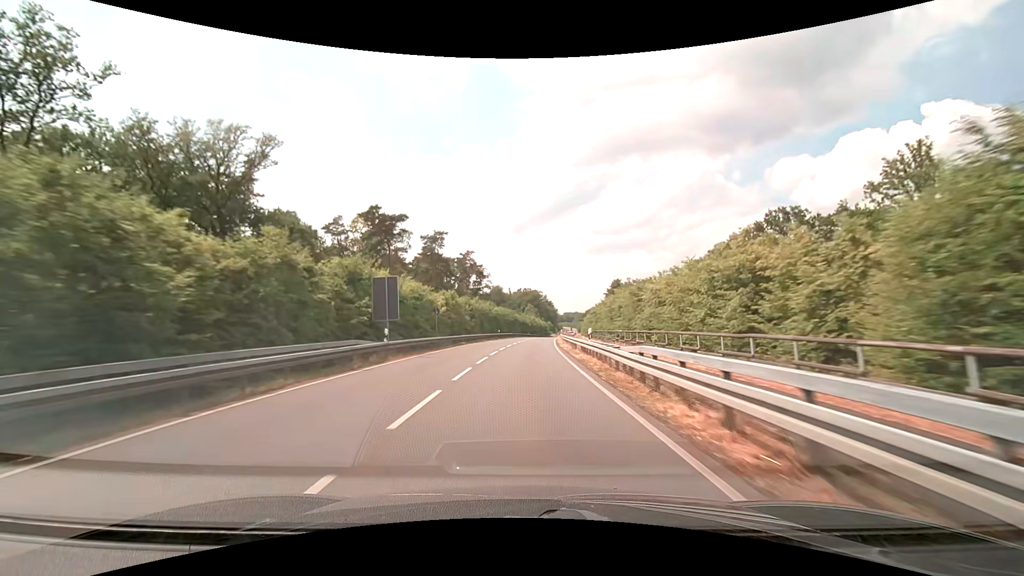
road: secondary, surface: asphalt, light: Day
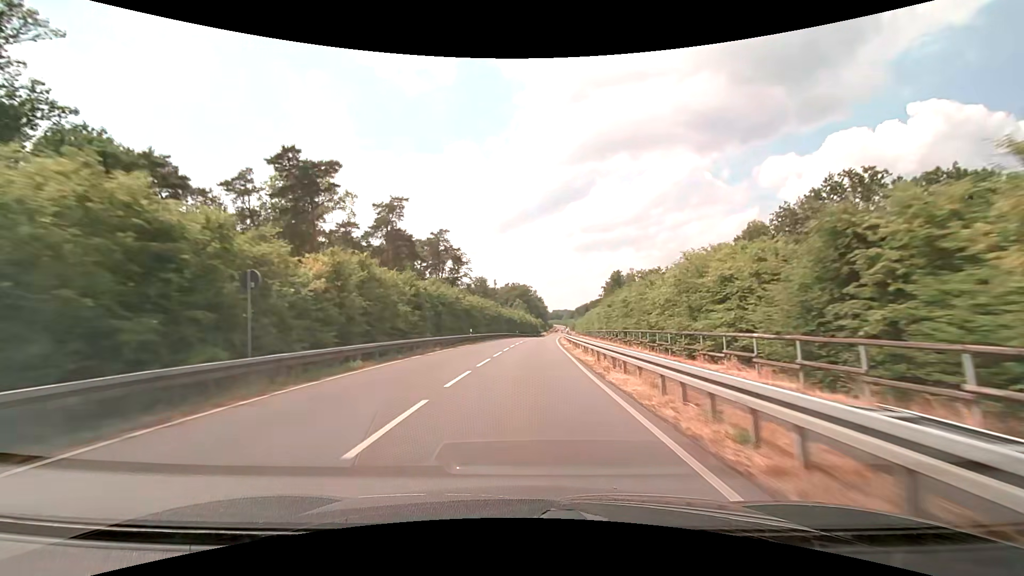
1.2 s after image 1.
(+0.2, +25.4) m; +1°
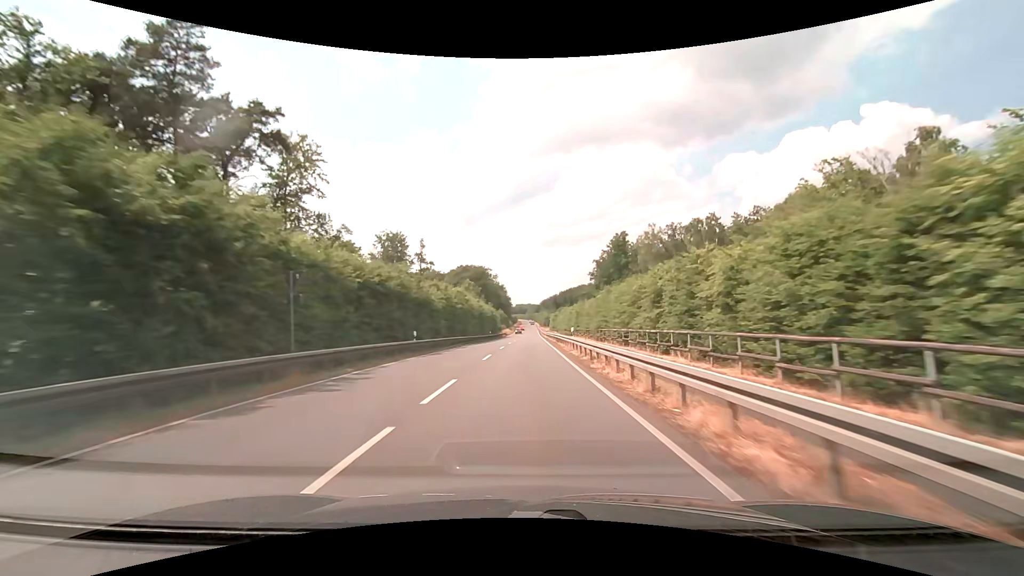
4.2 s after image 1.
(+2.7, +68.3) m; +4°
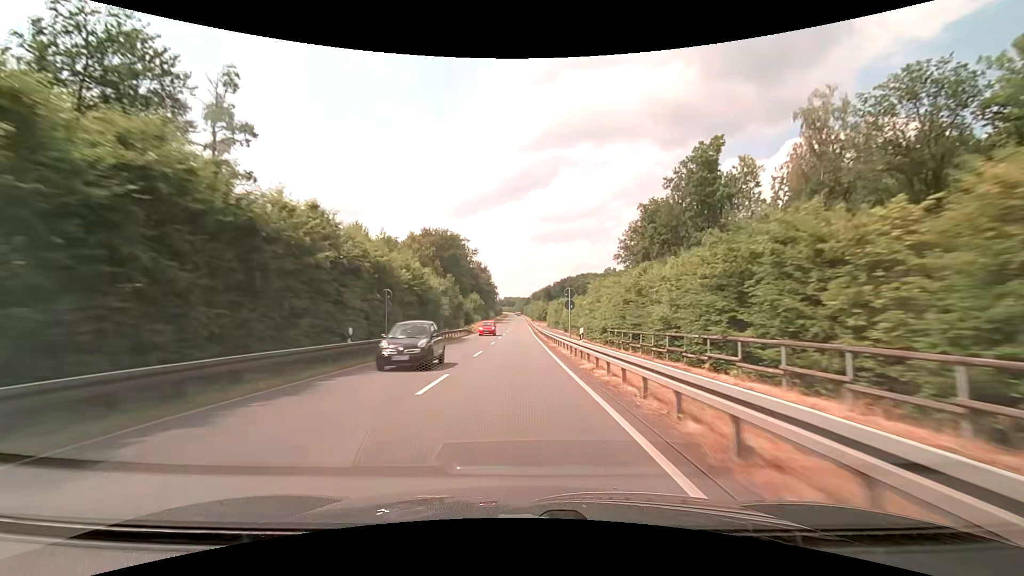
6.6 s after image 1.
(+1.0, +59.3) m; +1°
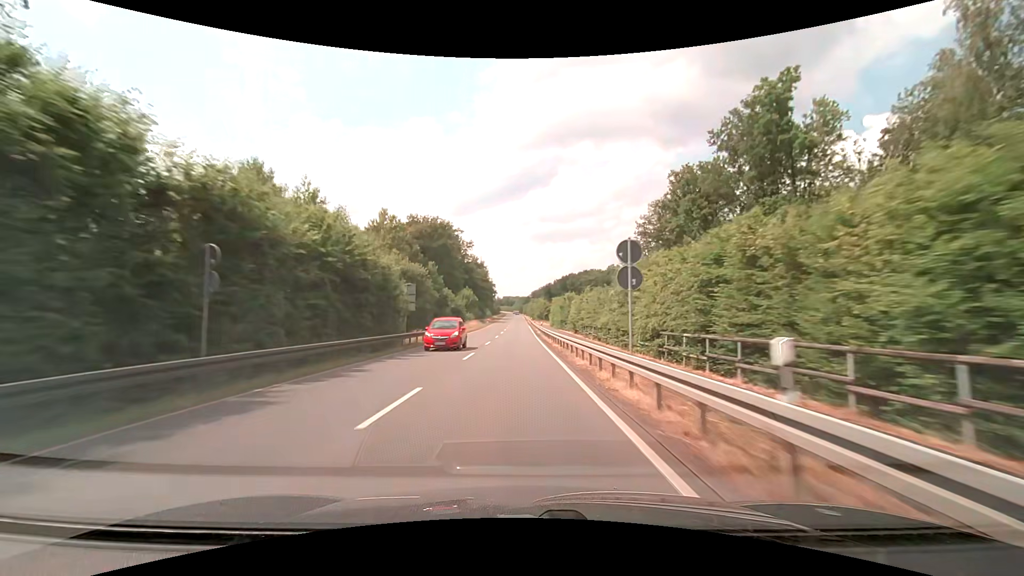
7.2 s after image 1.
(+0.1, +15.3) m; 0°
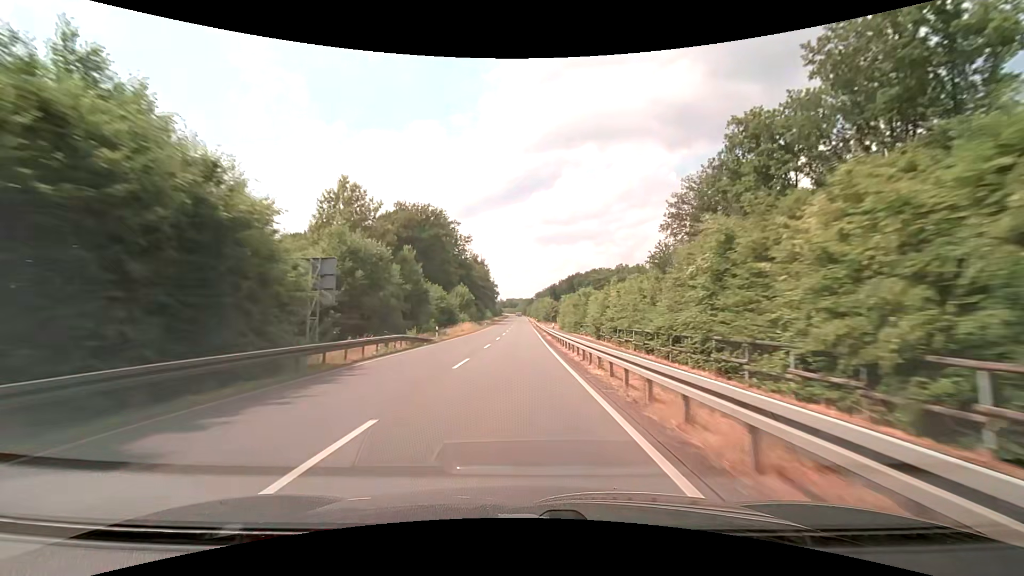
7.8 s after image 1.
(0.0, +15.4) m; 0°
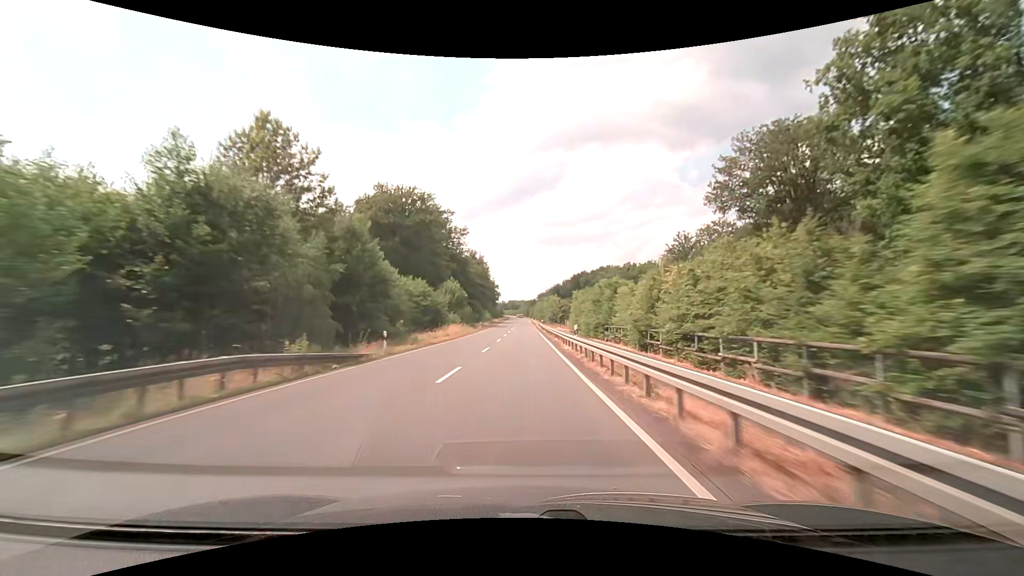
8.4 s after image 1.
(-0.1, +15.4) m; 0°
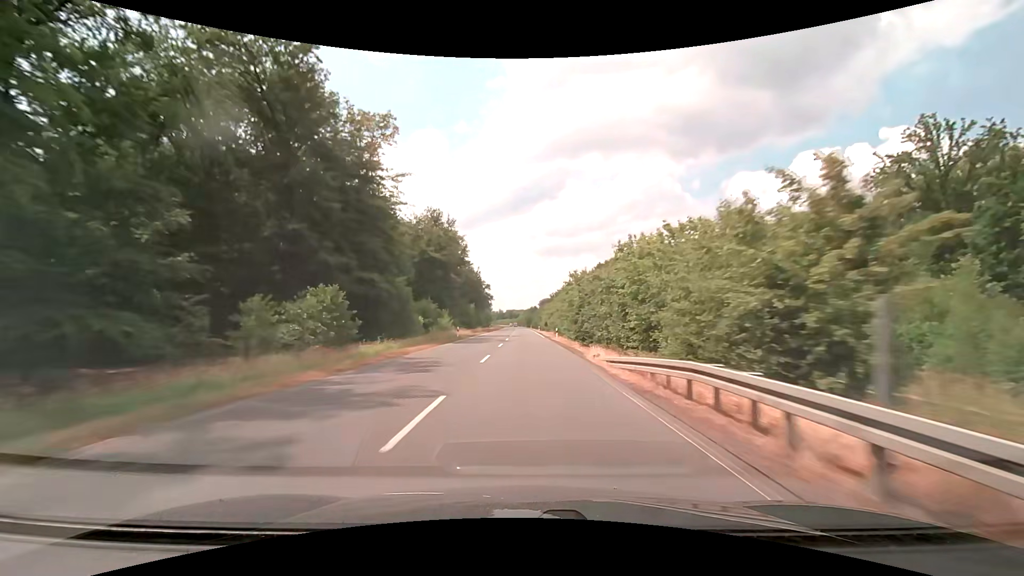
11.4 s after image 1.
(-0.1, +77.6) m; 0°
(0, +10) (0, +20) (0, +30) (0, +40) (0, +50) (0, +60) (0, +70) (0, +80) (0, +90) (0, +100) m
